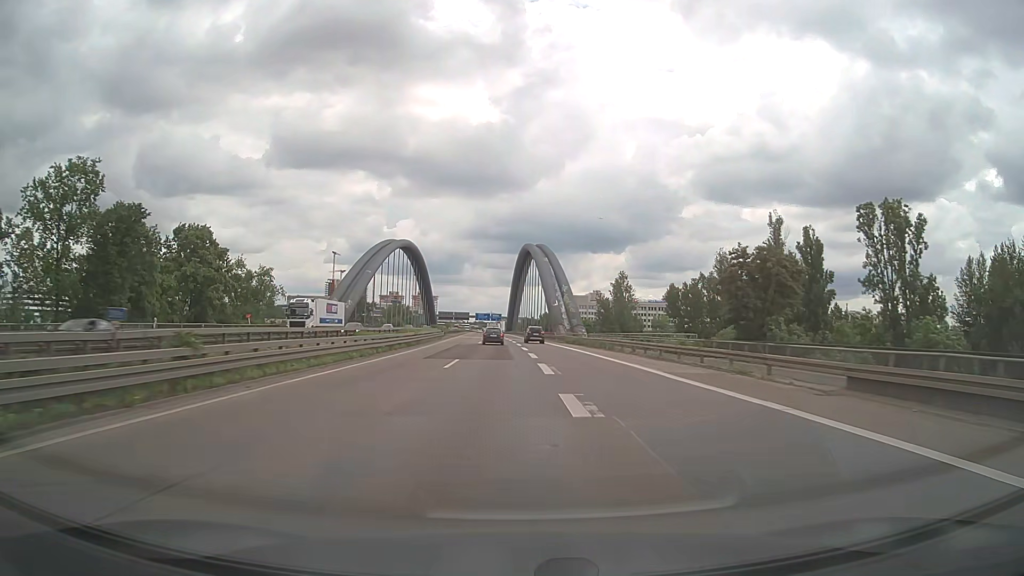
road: motorway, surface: asphalt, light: Day
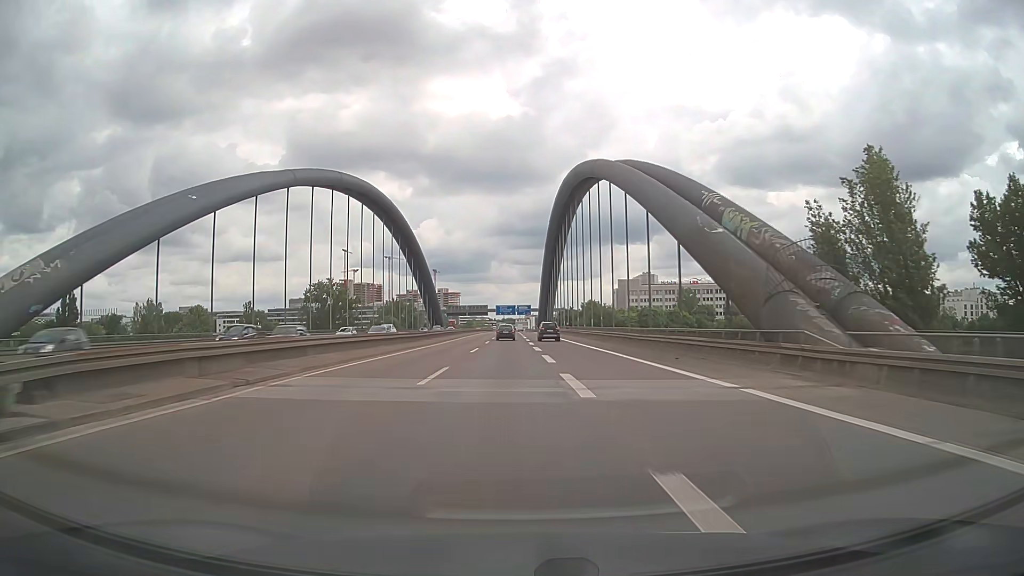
(-1.9, +80.6) m; -2°
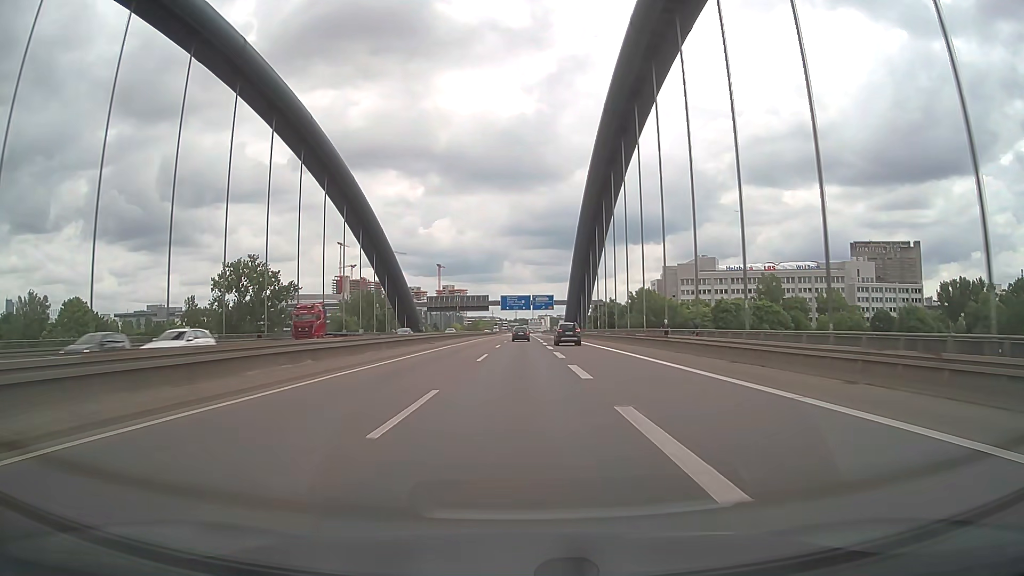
(-0.8, +80.7) m; -1°
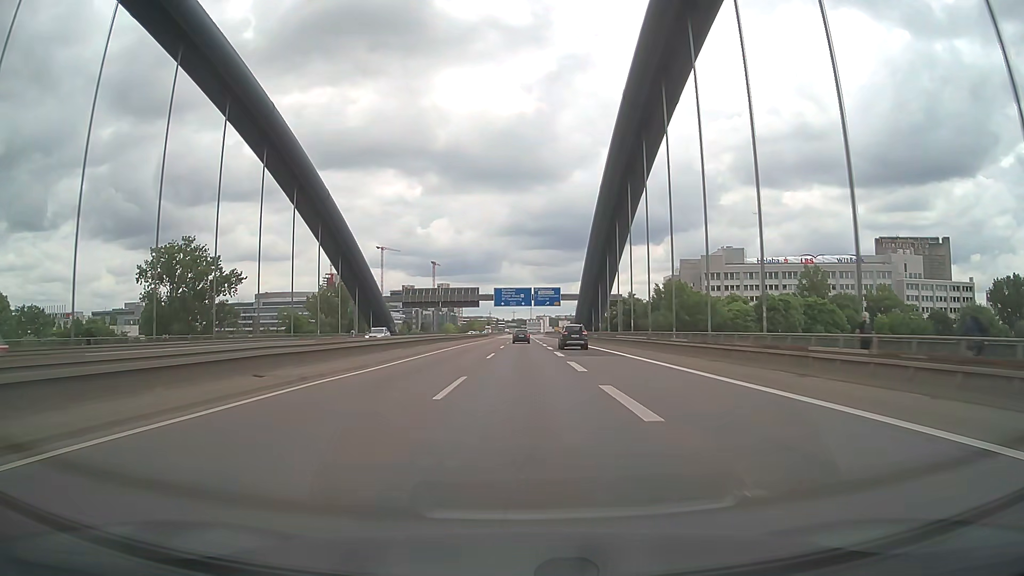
(0.0, +32.3) m; 0°
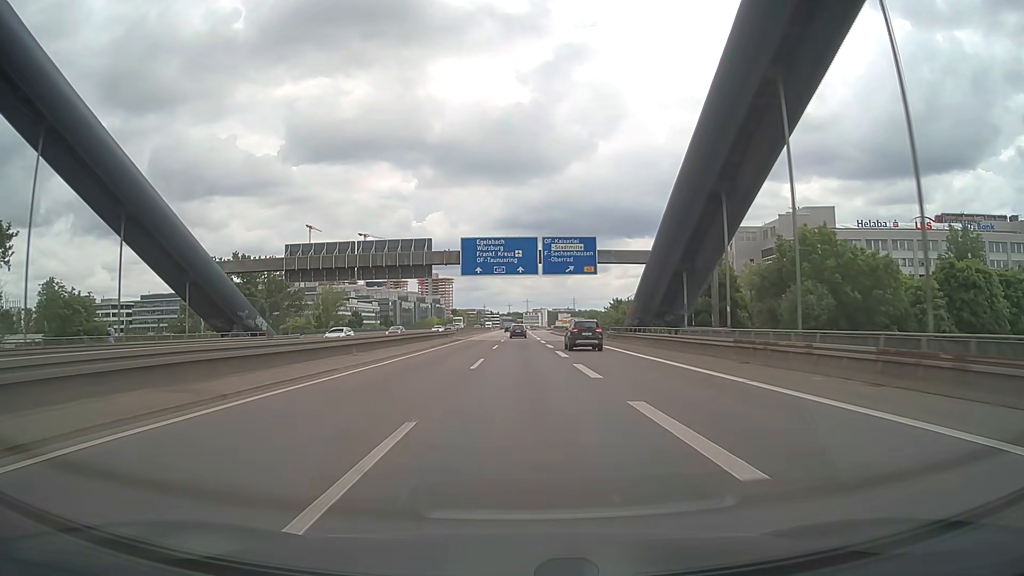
(+0.4, +64.7) m; +1°
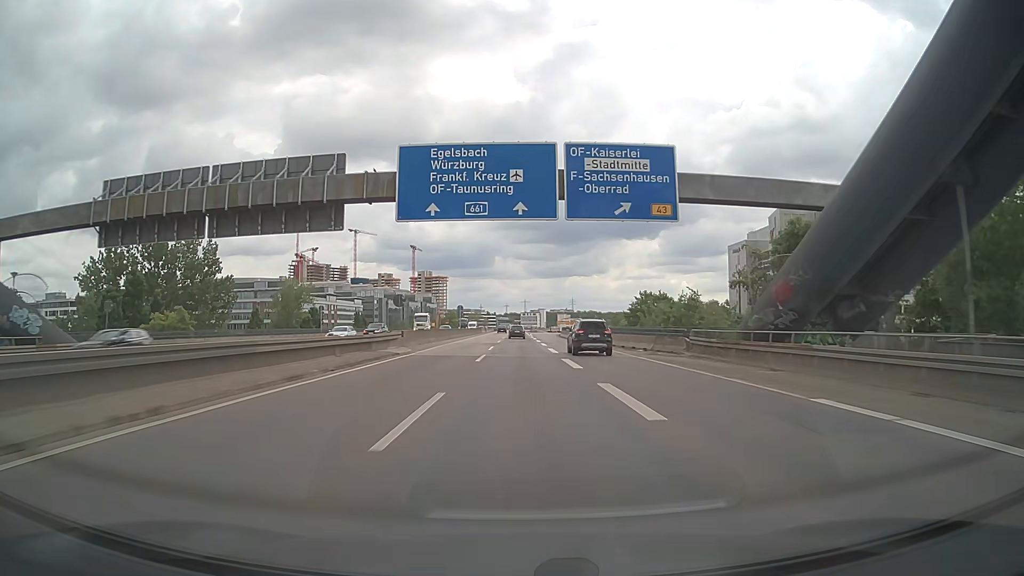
(0.0, +32.4) m; 0°
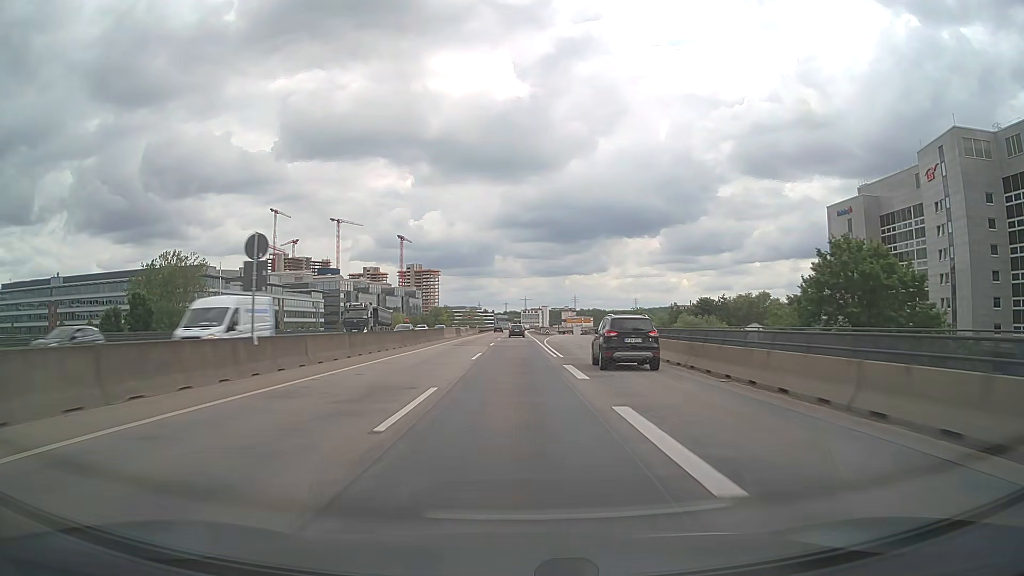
(-0.2, +64.6) m; 0°
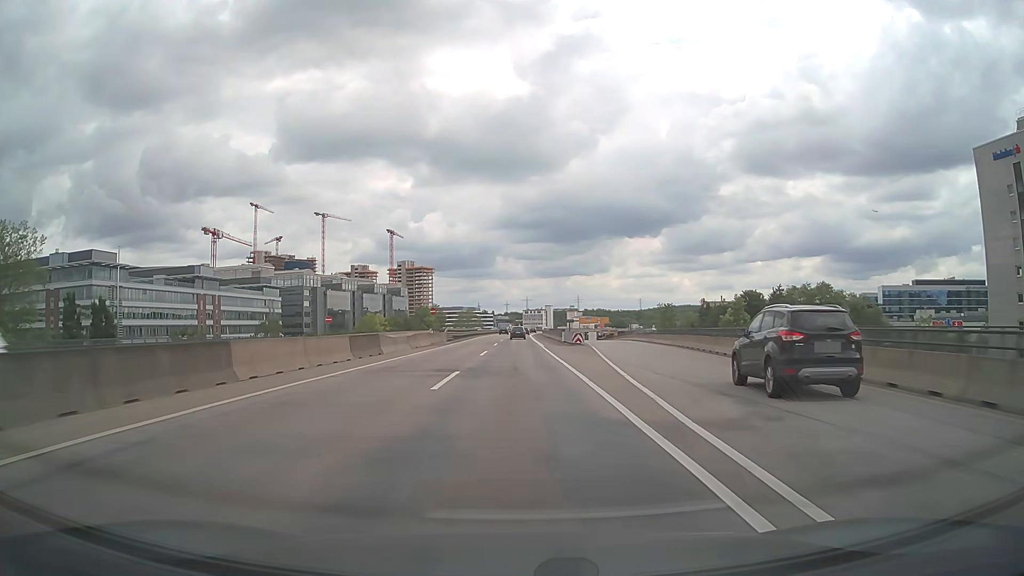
(0.0, +48.4) m; 0°
(0, +10) (0, +20) (0, +30) (0, +40) (0, +50) (0, +60) (0, +70) (0, +80) (0, +90) (0, +100) m
